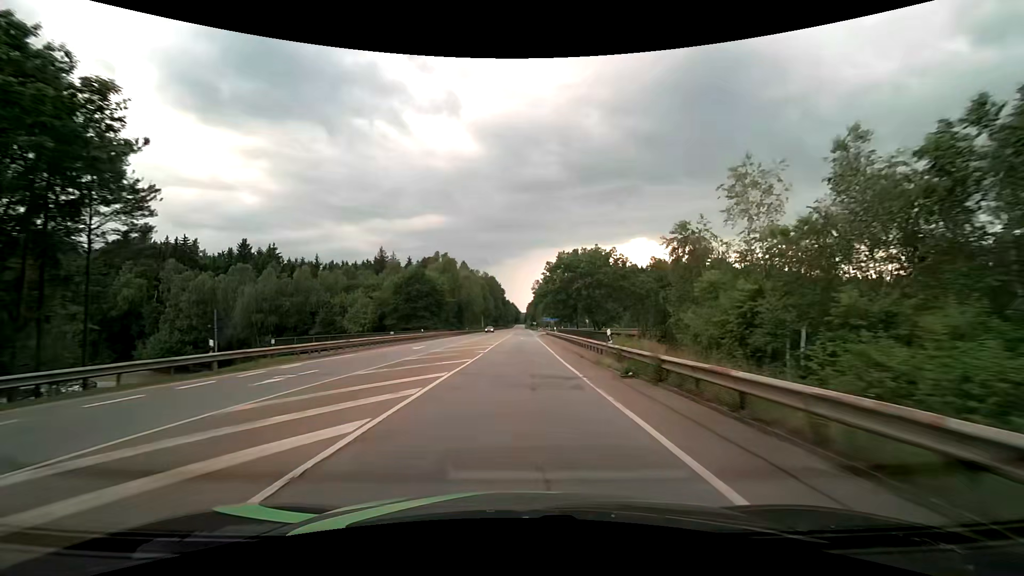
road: secondary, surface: asphalt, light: Day
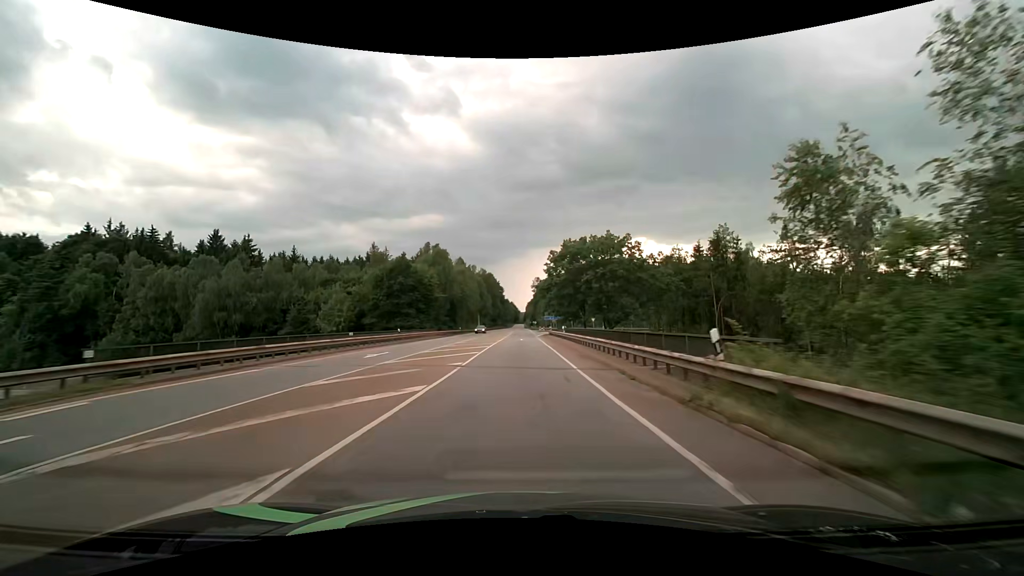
(0.0, +10.8) m; 0°
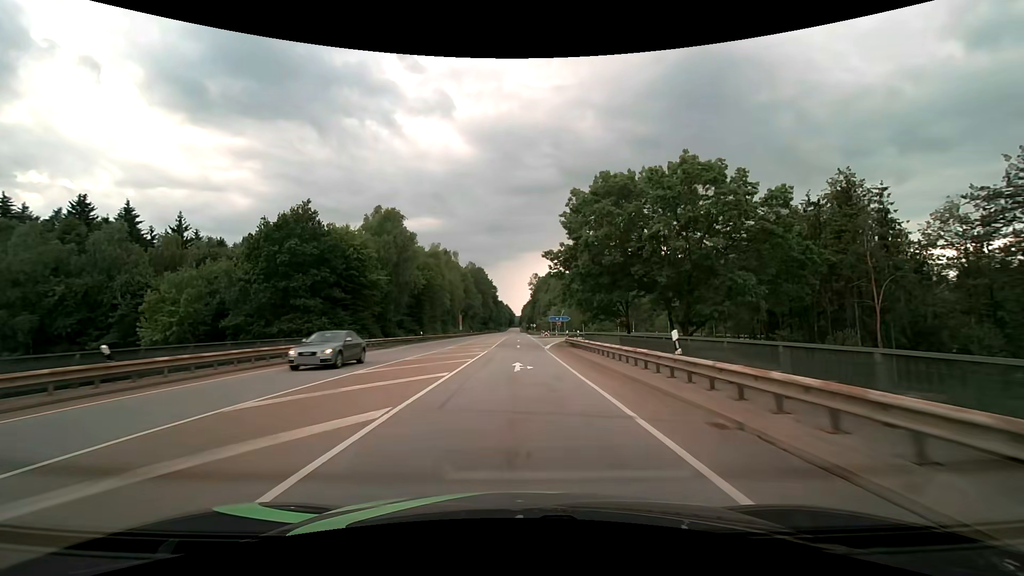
(+0.2, +32.4) m; +1°
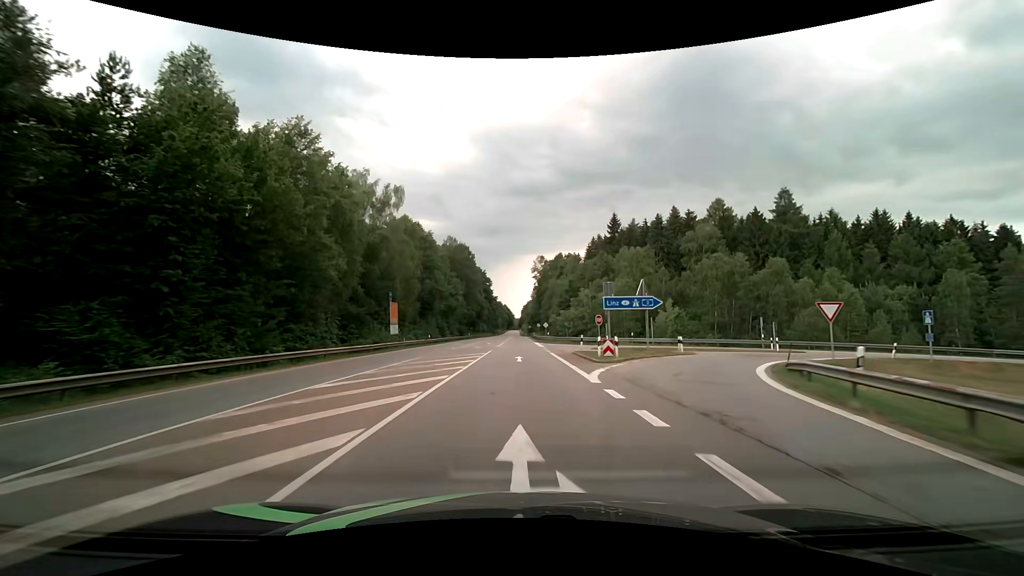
(-0.1, +53.7) m; 0°
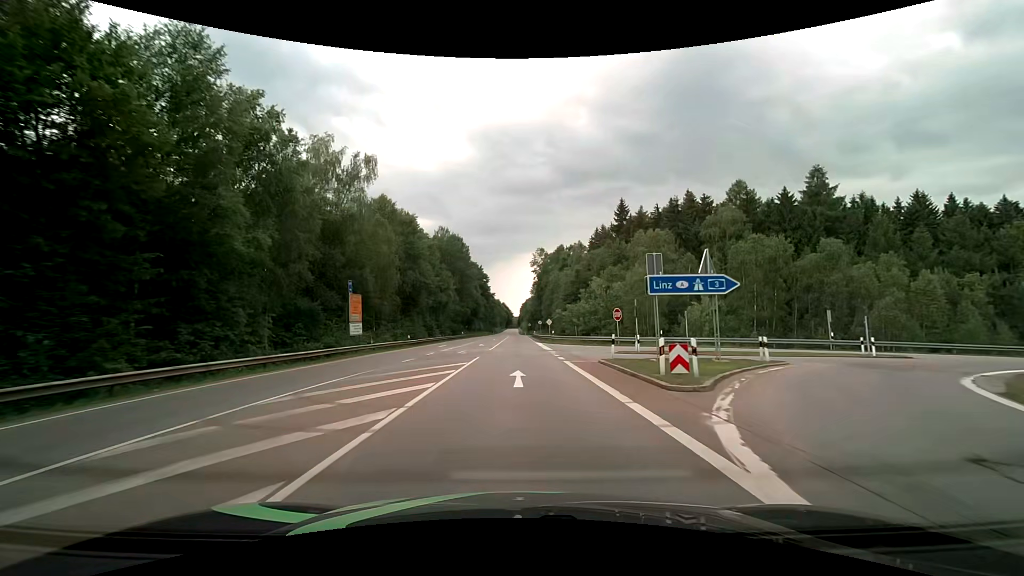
(0.0, +10.7) m; 0°
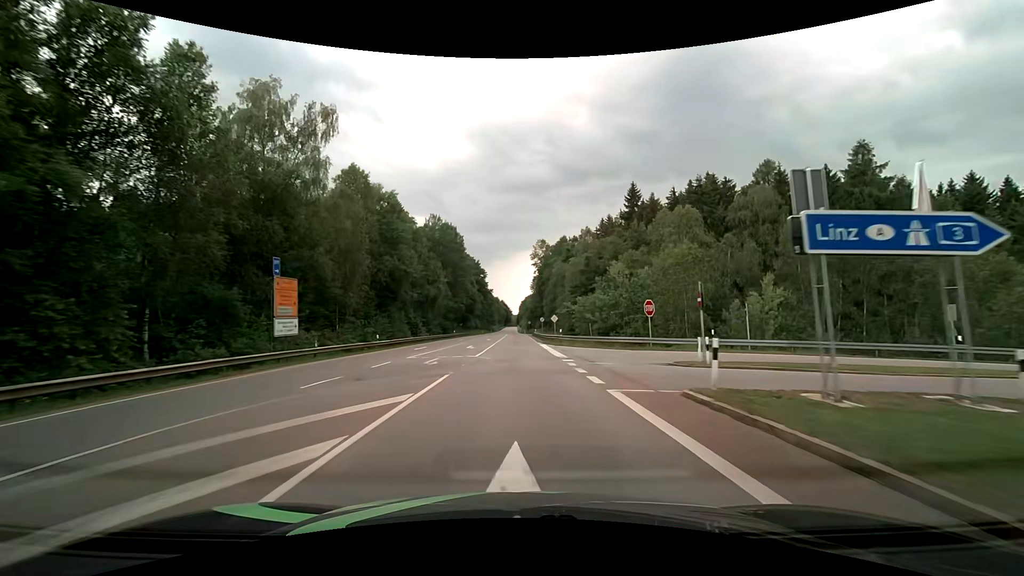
(0.0, +10.7) m; 0°
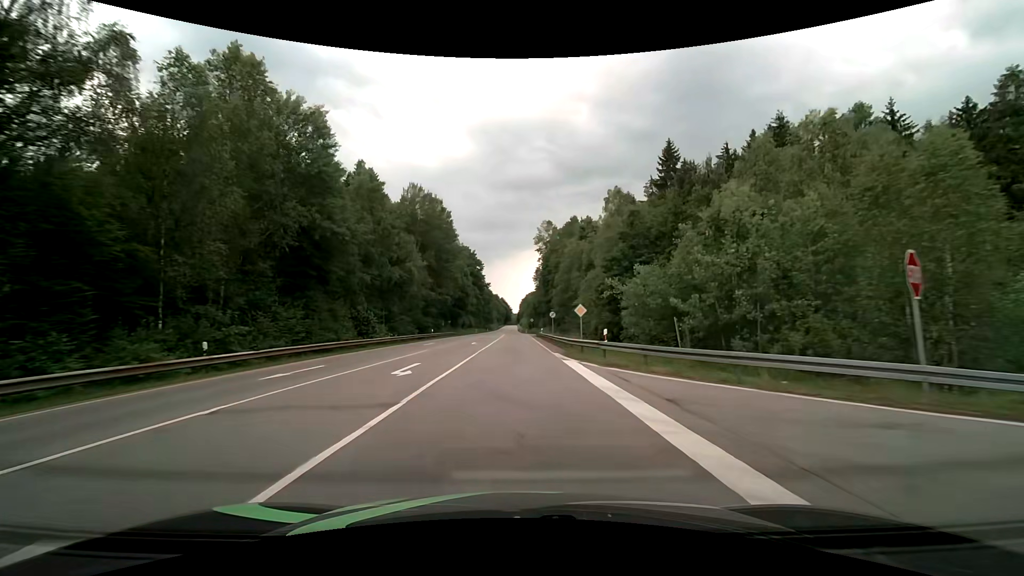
(0.0, +21.5) m; 0°
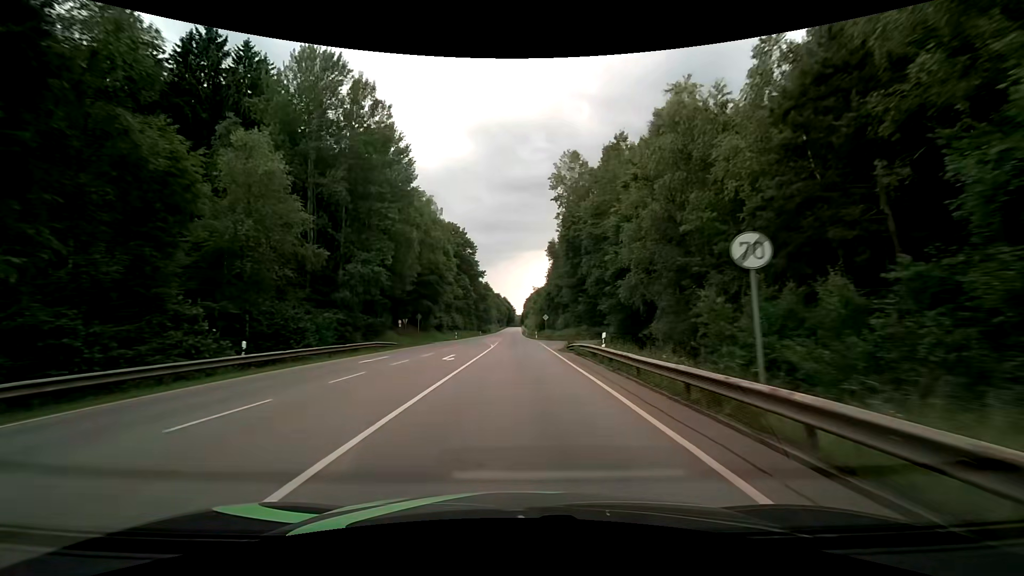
(-0.3, +43.0) m; 0°
(0, +10) (0, +20) (0, +30) (-1, +40) (-1, +50) (-1, +60) (-1, +70) (-2, +80) (-2, +90) (-2, +100) m
